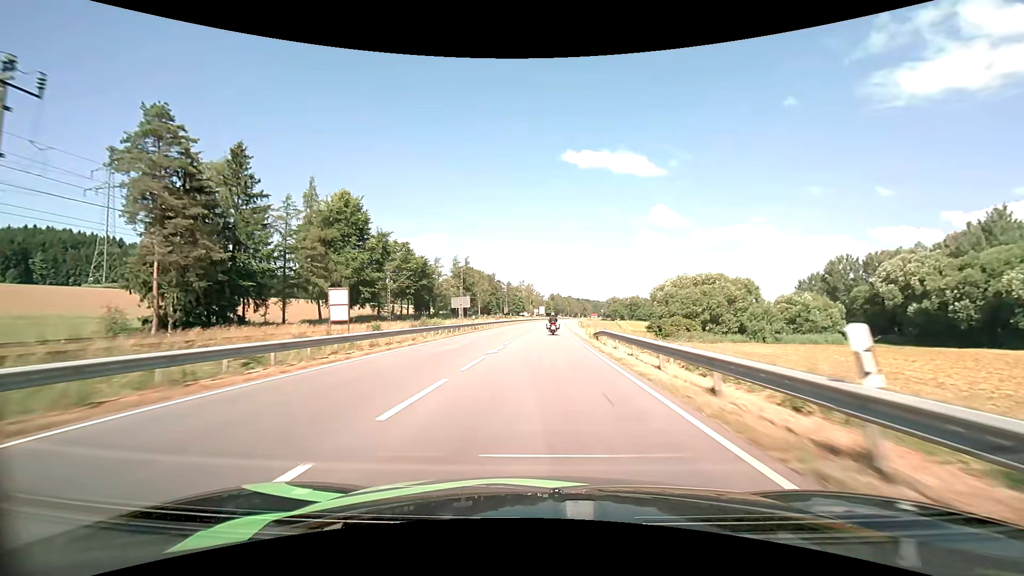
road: primary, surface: asphalt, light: Day
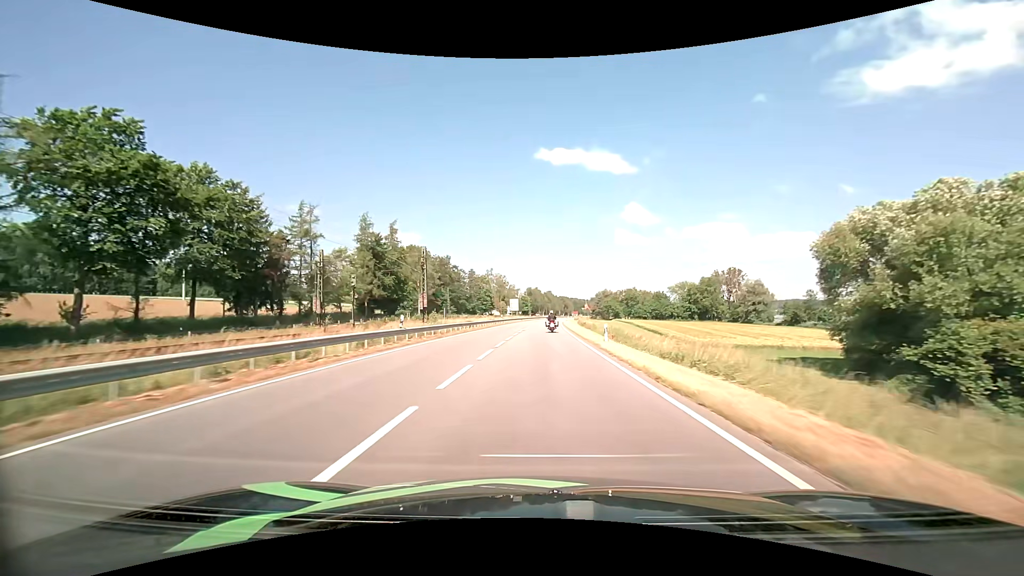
(+1.5, +69.8) m; +3°
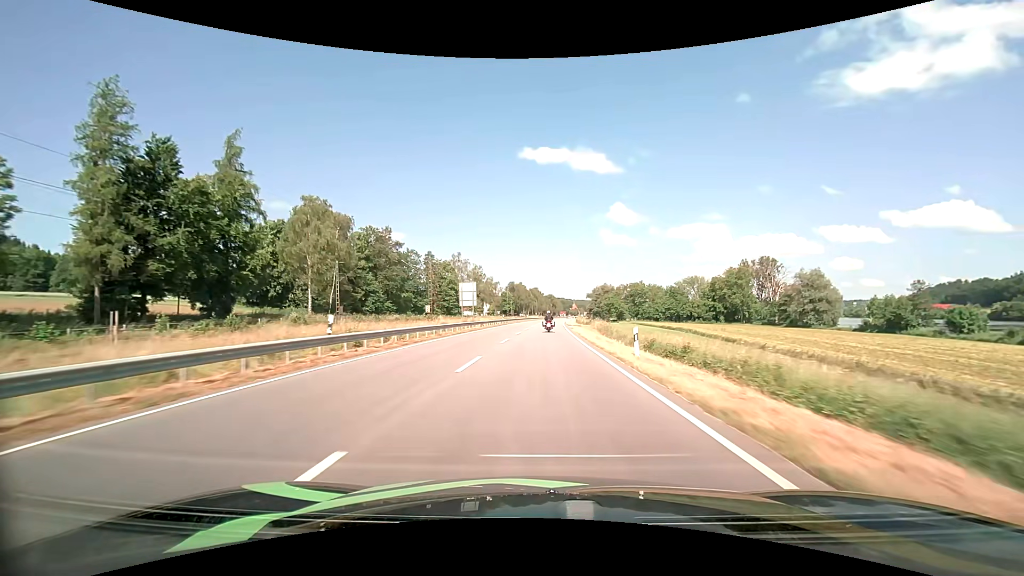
(+0.7, +56.4) m; +2°
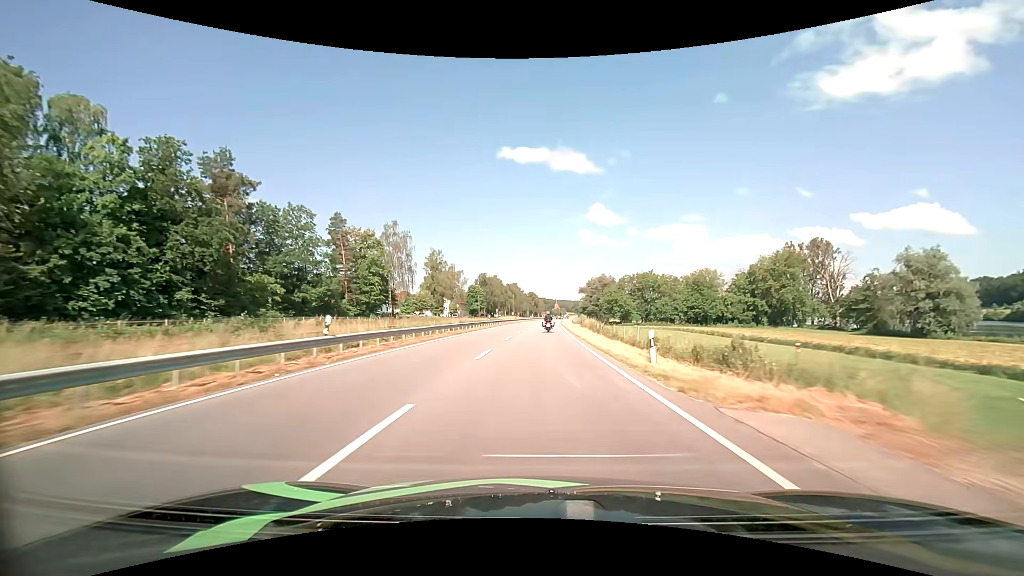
(+1.0, +56.0) m; +2°
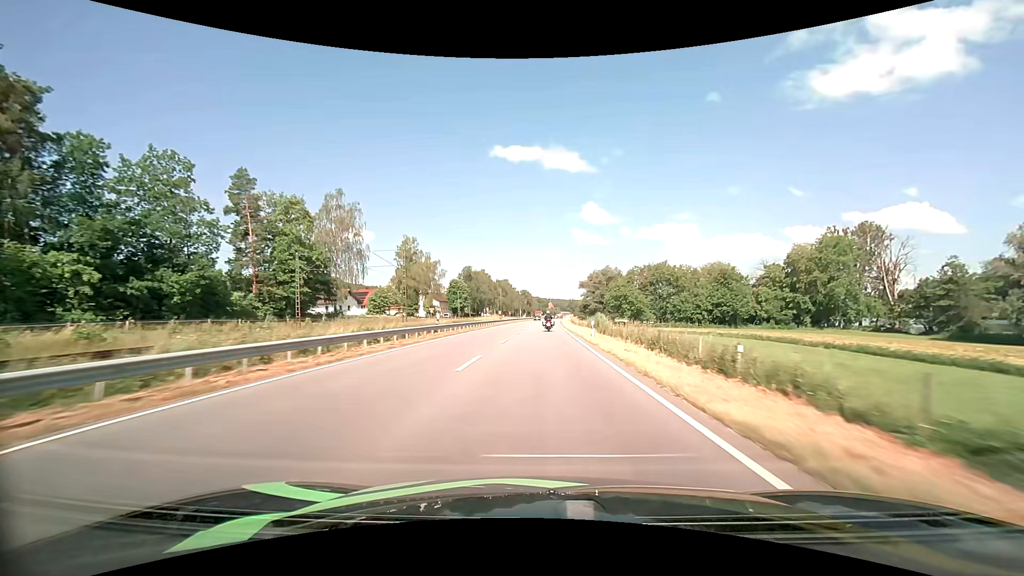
(+0.2, +27.6) m; +1°
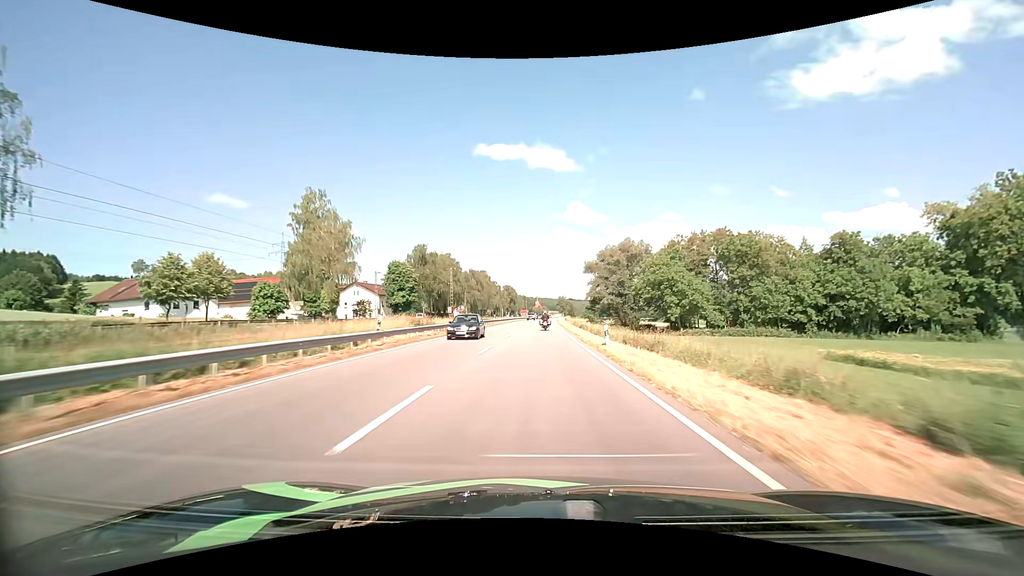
(+0.7, +55.1) m; +2°
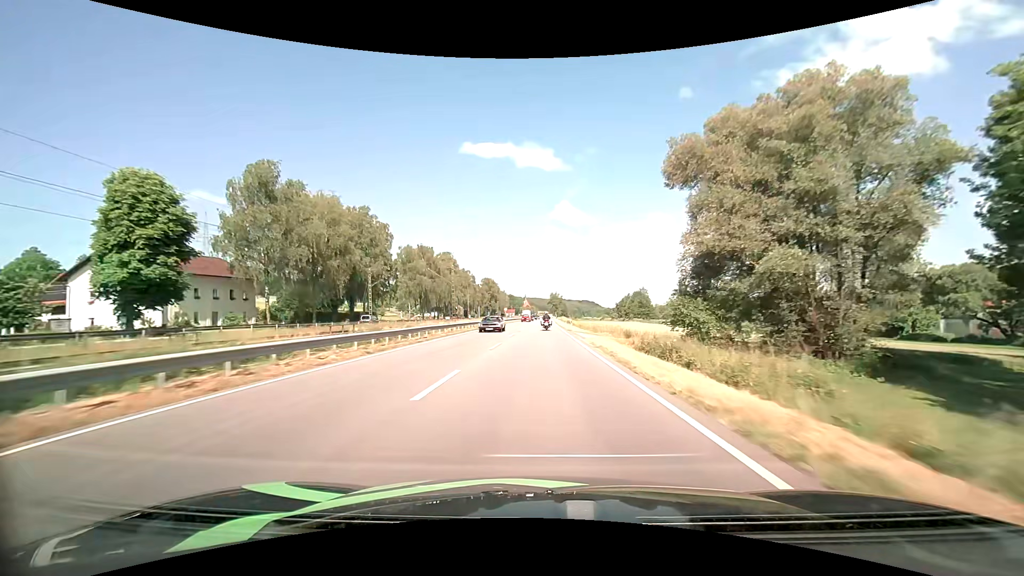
(+0.7, +69.8) m; +1°
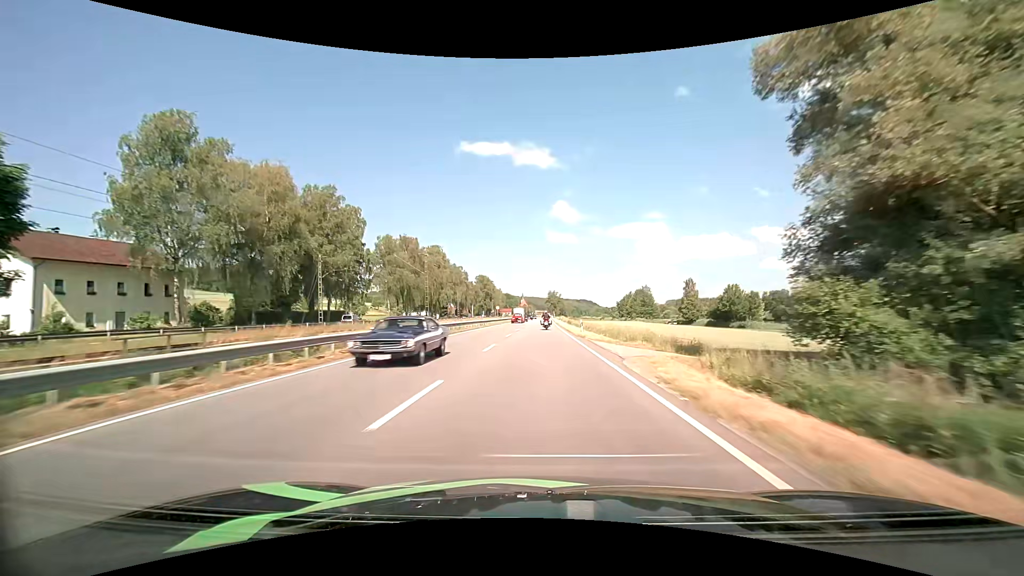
(0.0, +14.1) m; 0°
(0, +10) (0, +20) (0, +30) (0, +40) (0, +50) (0, +60) (0, +70) (0, +80) (0, +90) (+1, +100) m
